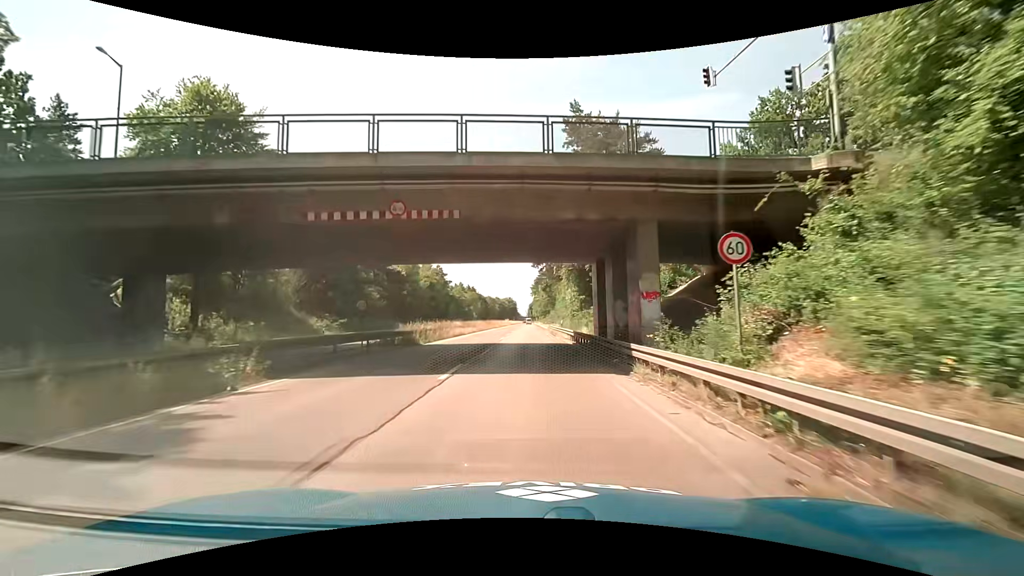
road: trunk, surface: asphalt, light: Day
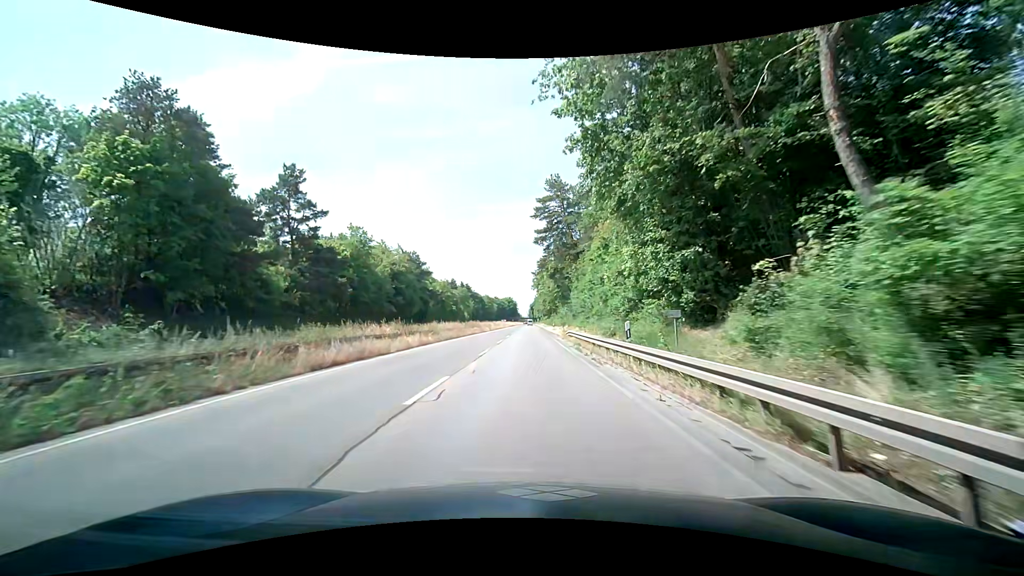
(-0.3, +27.4) m; -2°
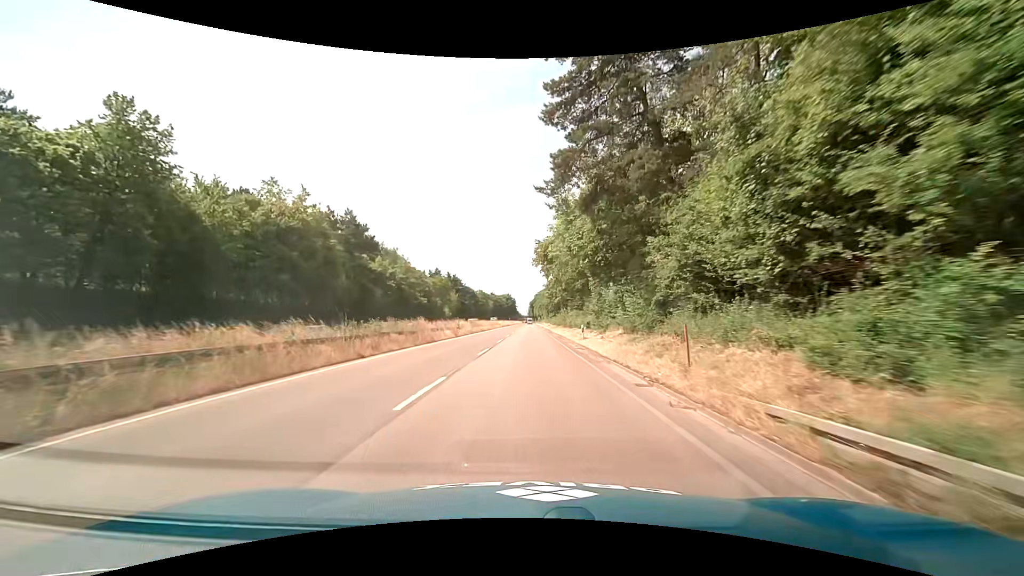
(+0.6, +36.5) m; +1°
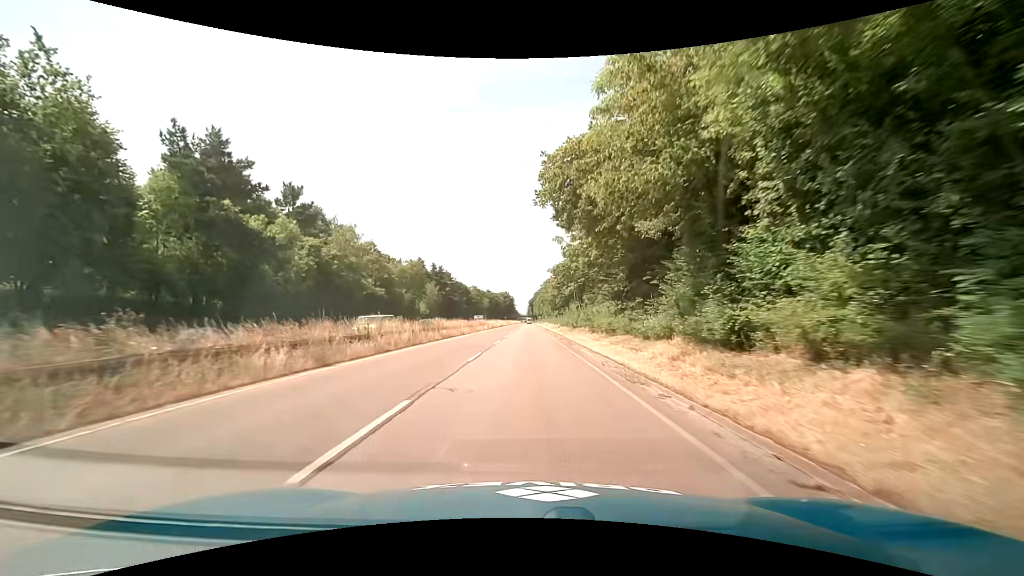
(-0.1, +27.4) m; 0°
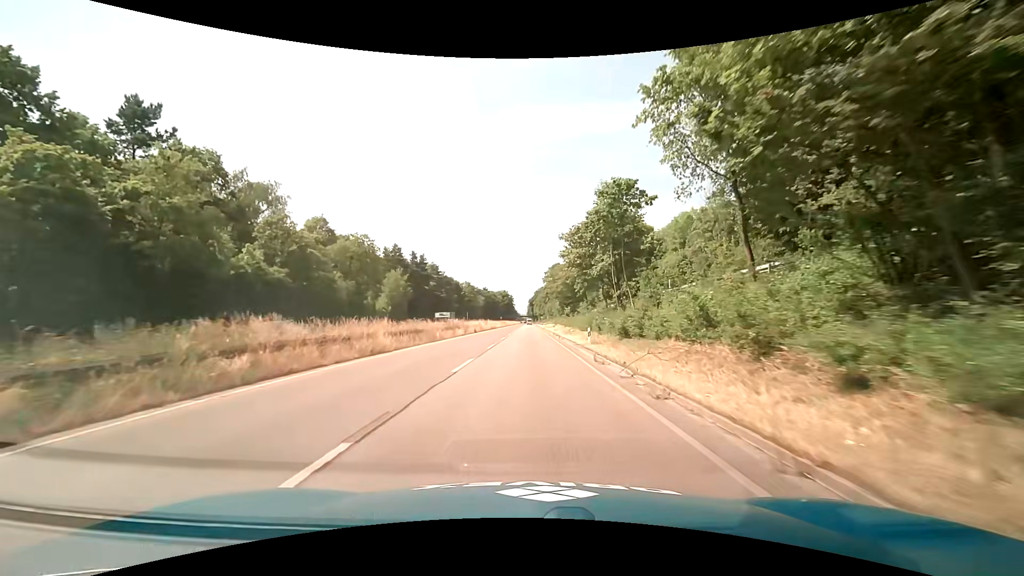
(-0.1, +27.4) m; 0°
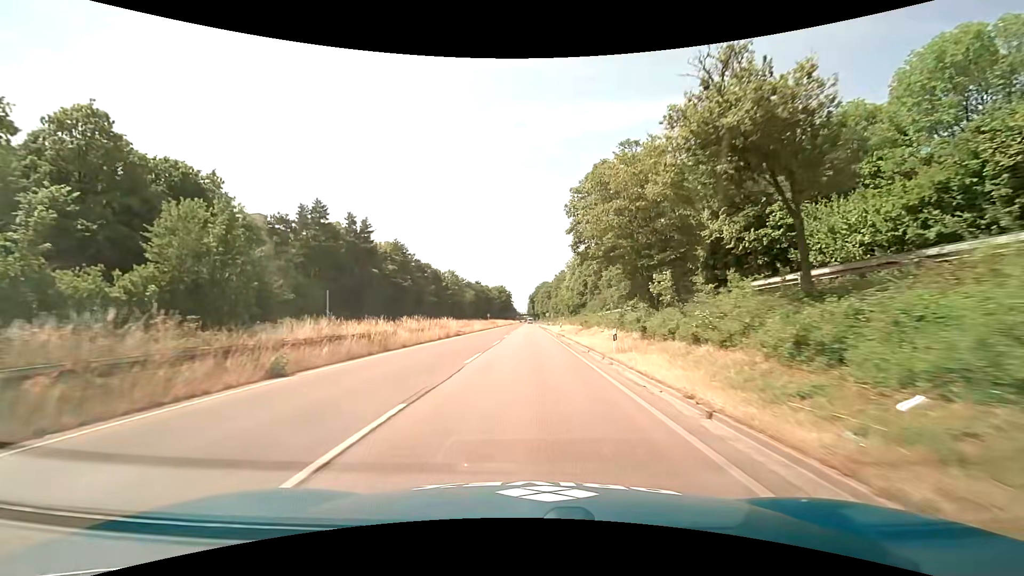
(-0.2, +45.6) m; -1°
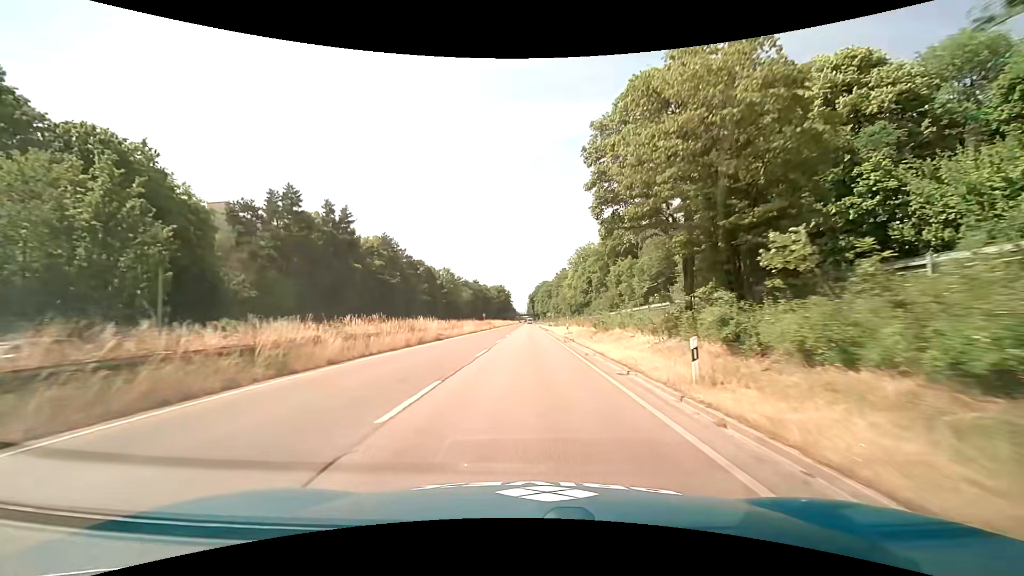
(+0.1, +9.1) m; +1°
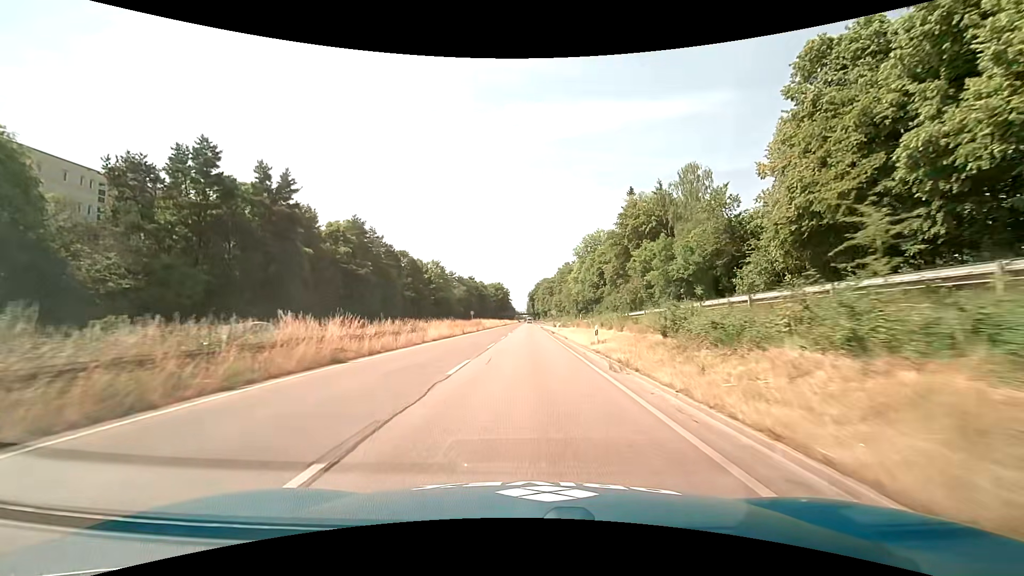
(-0.1, +18.3) m; 0°
(0, +10) (0, +20) (0, +30) (0, +40) (0, +50) (0, +60) (0, +70) (0, +80) (0, +90) (0, +100) m
